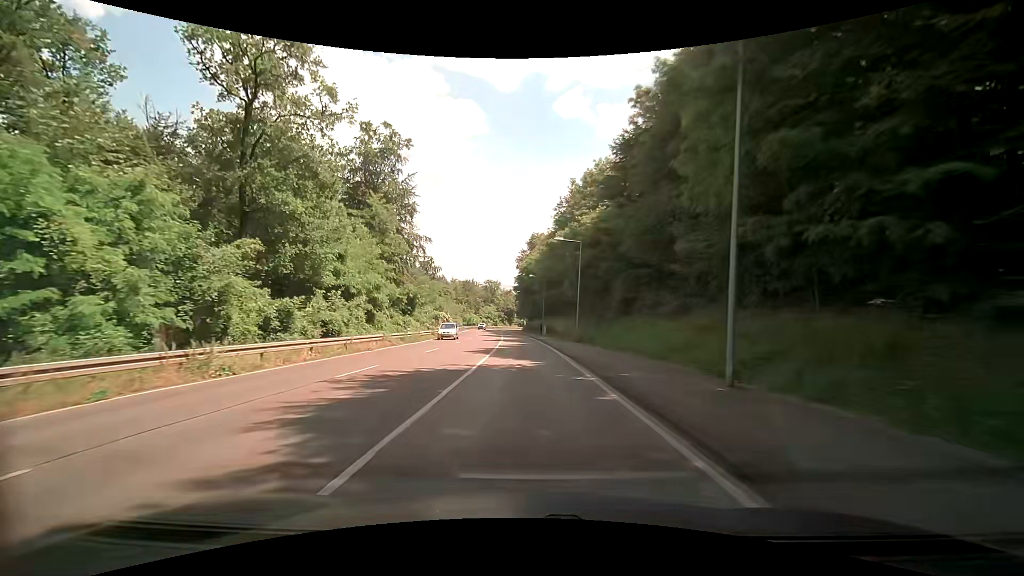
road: secondary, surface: asphalt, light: Day
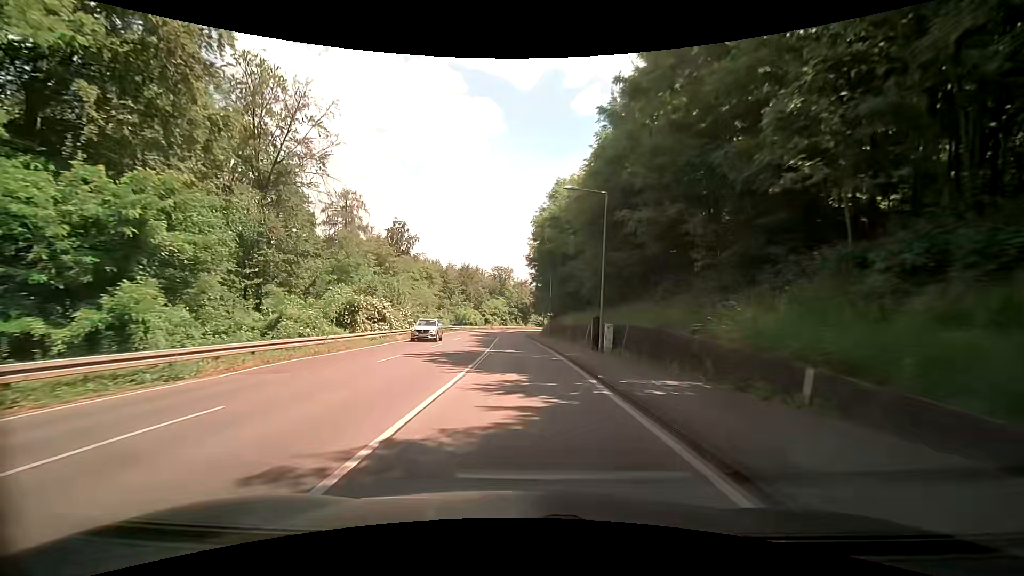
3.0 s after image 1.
(0.0, +44.8) m; -2°
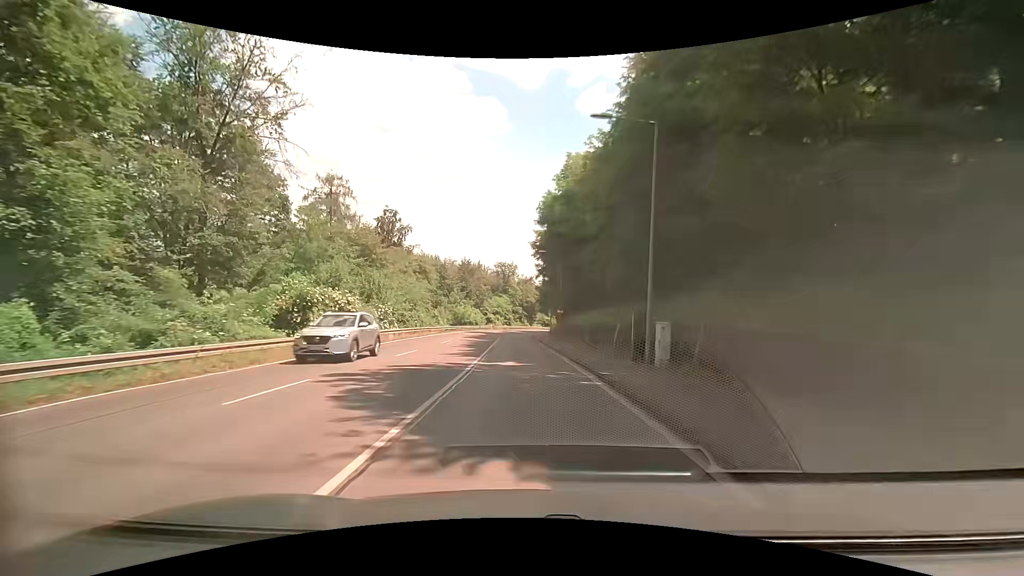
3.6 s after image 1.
(0.0, +8.9) m; -1°
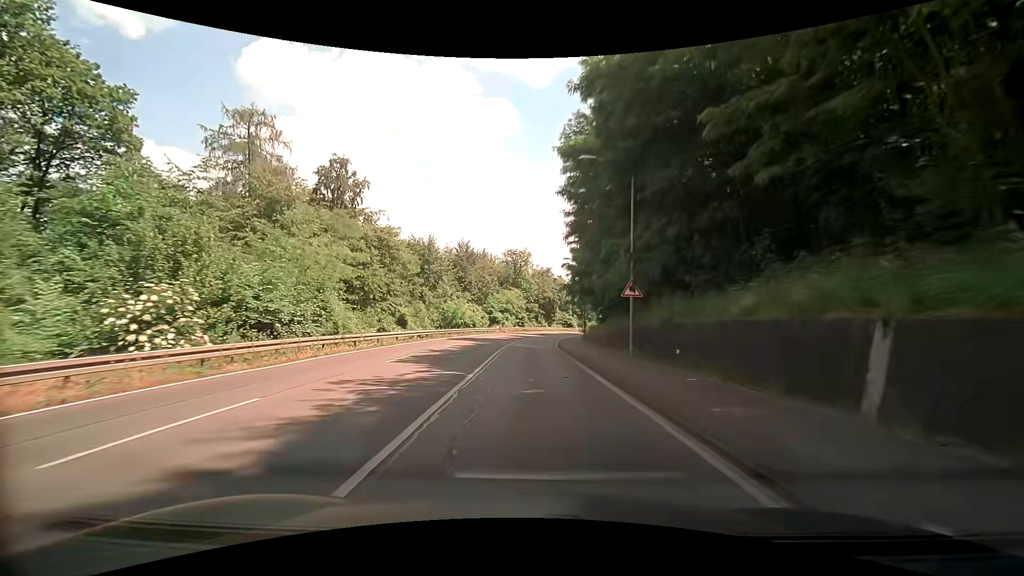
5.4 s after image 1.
(-0.2, +26.7) m; -1°
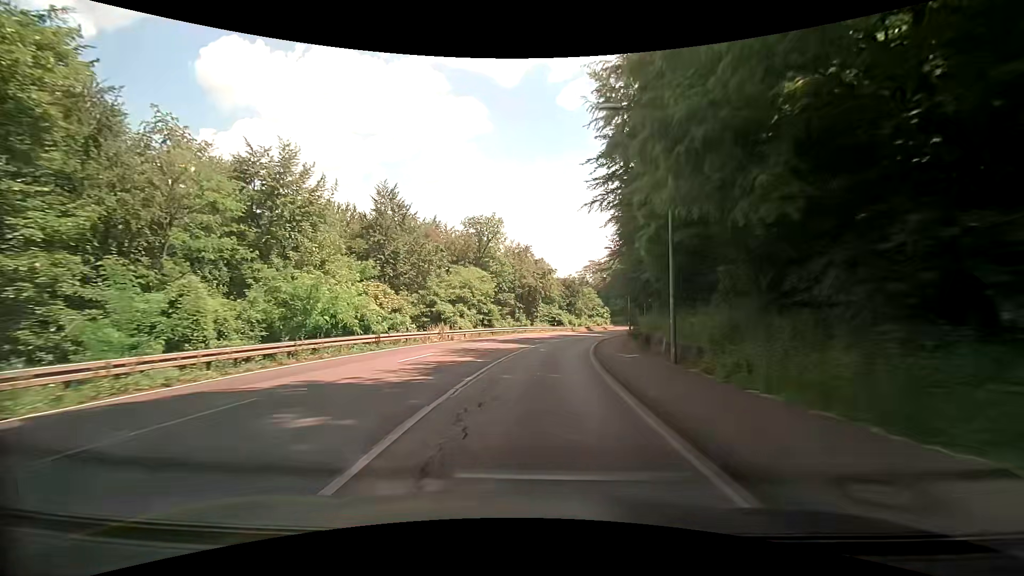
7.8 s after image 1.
(+0.2, +35.5) m; +3°
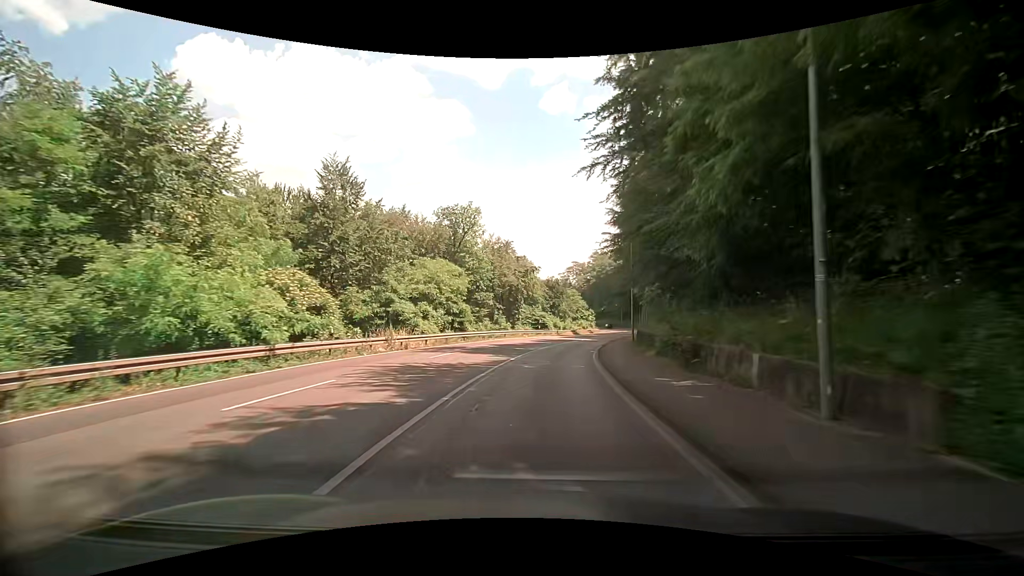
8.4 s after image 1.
(+0.1, +8.9) m; +2°
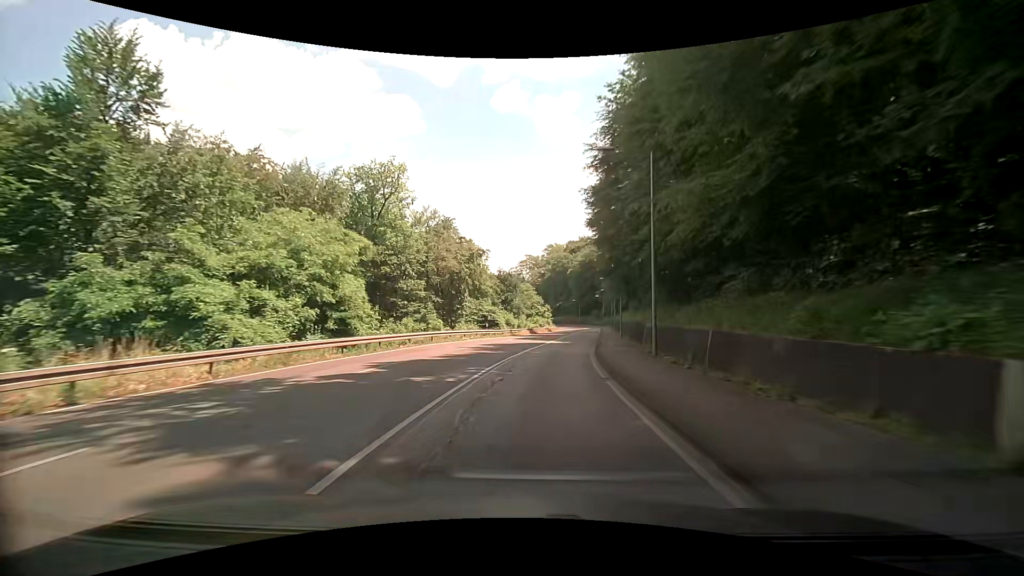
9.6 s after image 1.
(+0.7, +17.8) m; +5°
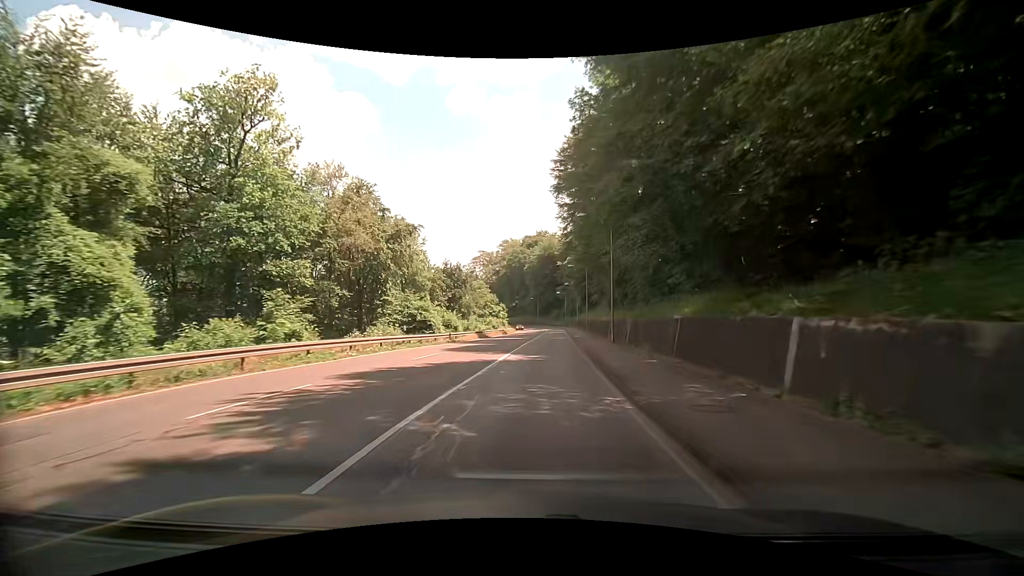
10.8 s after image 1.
(+0.9, +17.8) m; +5°
(0, +10) (+1, +20) (+2, +30) (+3, +40) (+4, +50) (+4, +60) (+5, +70) (+6, +80) (+7, +90) (+8, +100) m
